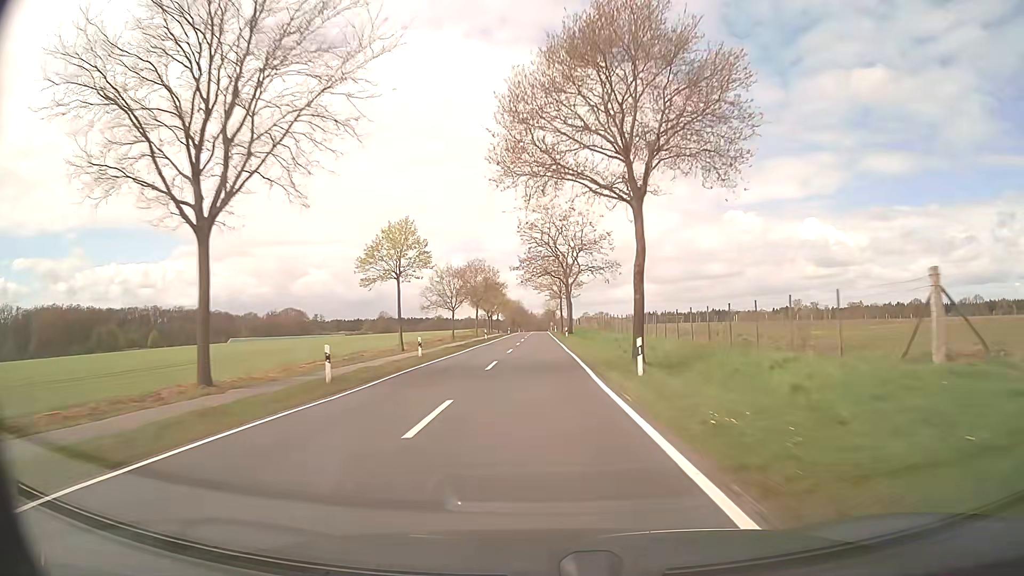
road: secondary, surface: asphalt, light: Day
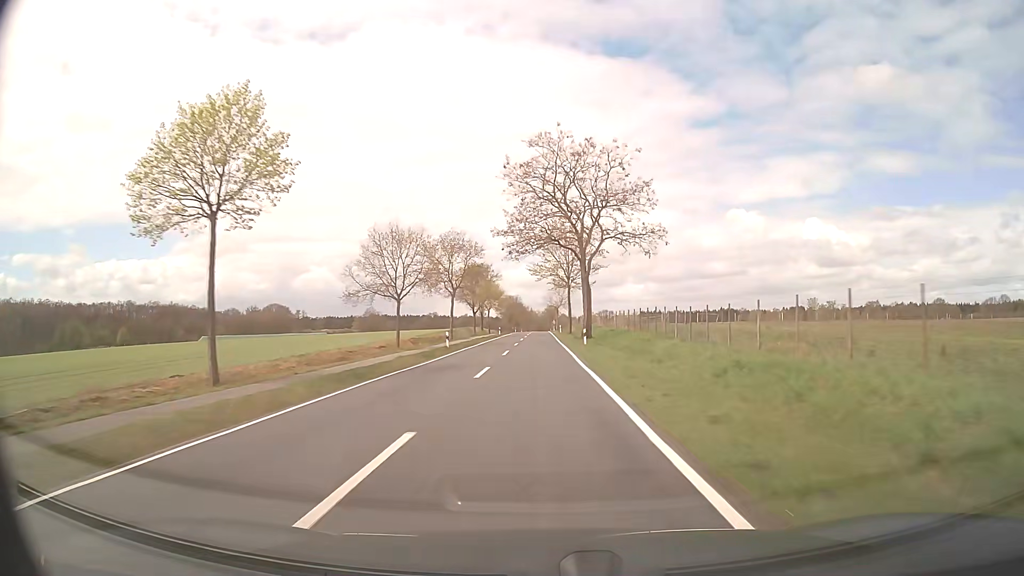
(0.0, +28.1) m; 0°
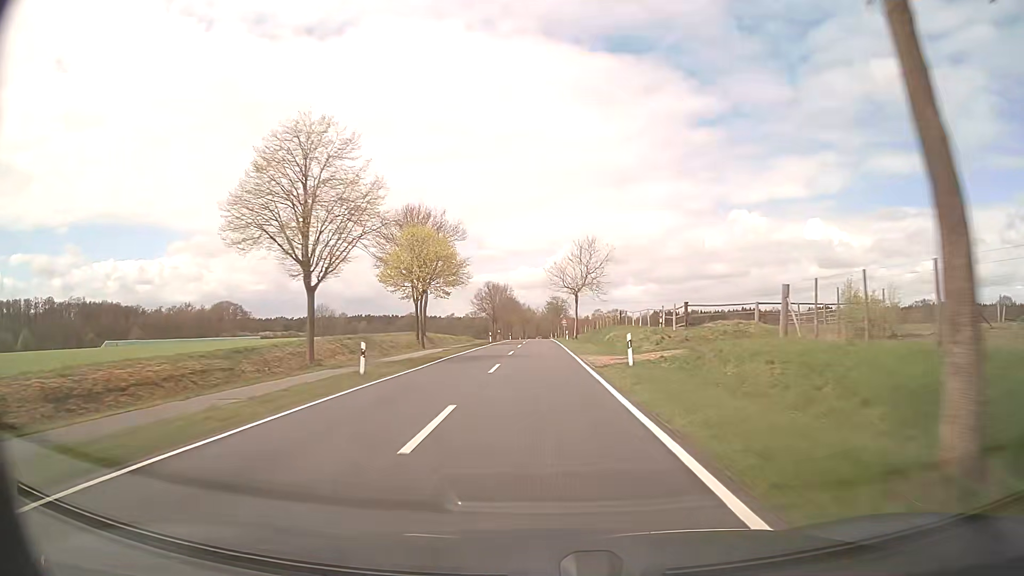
(-0.2, +70.5) m; 0°
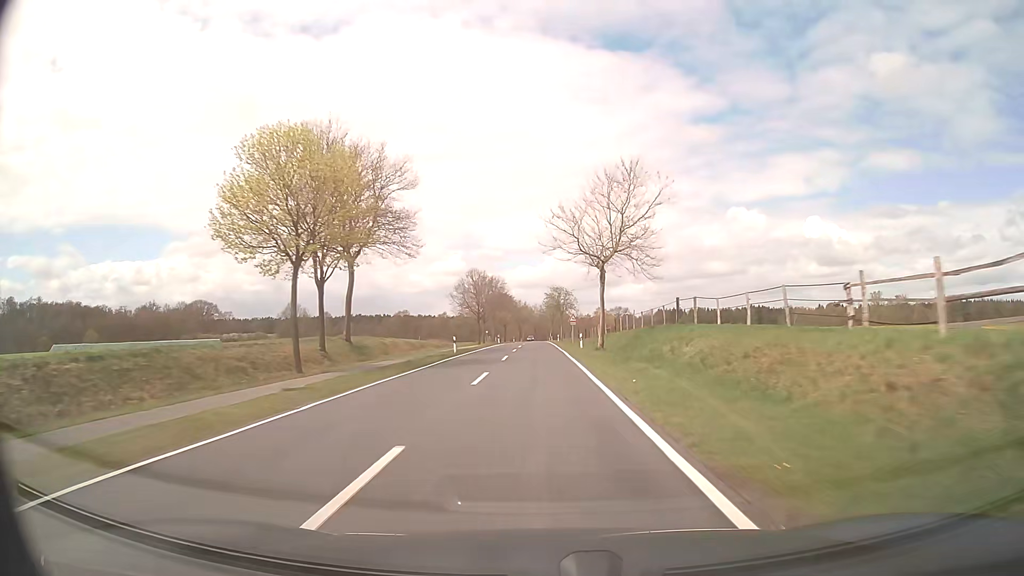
(+0.1, +28.0) m; 0°
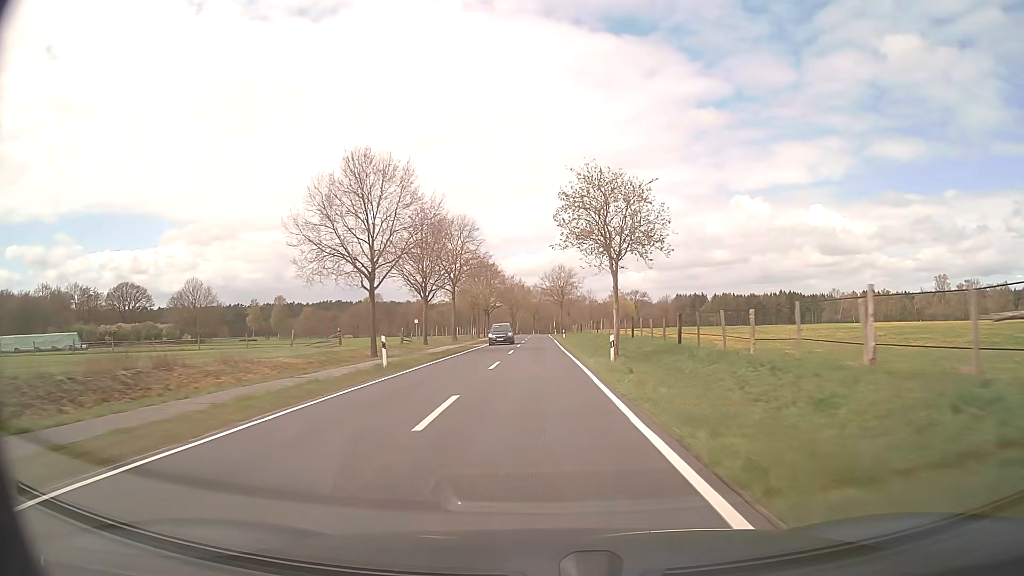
(-0.2, +68.0) m; 0°
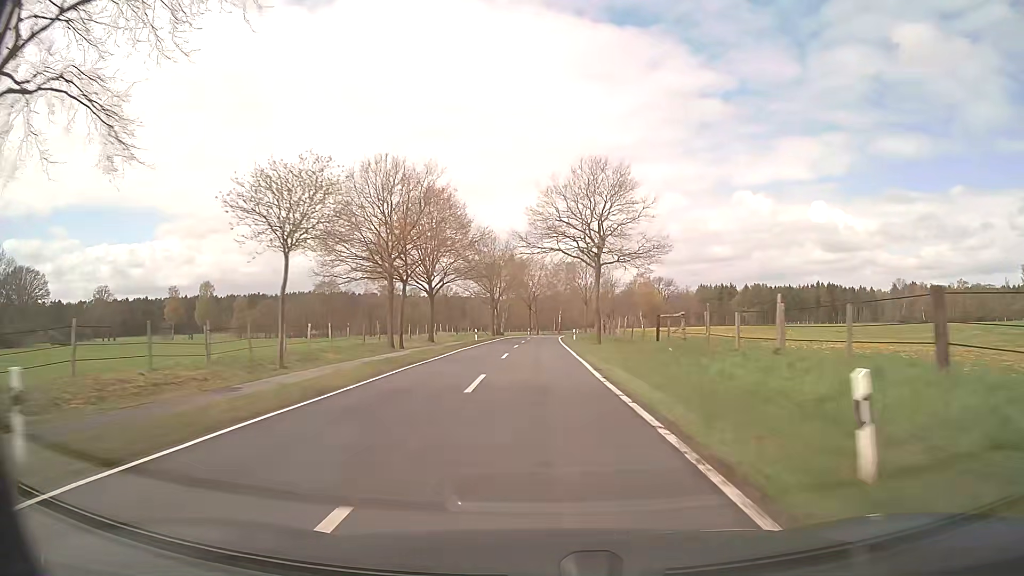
(-0.4, +69.1) m; 0°
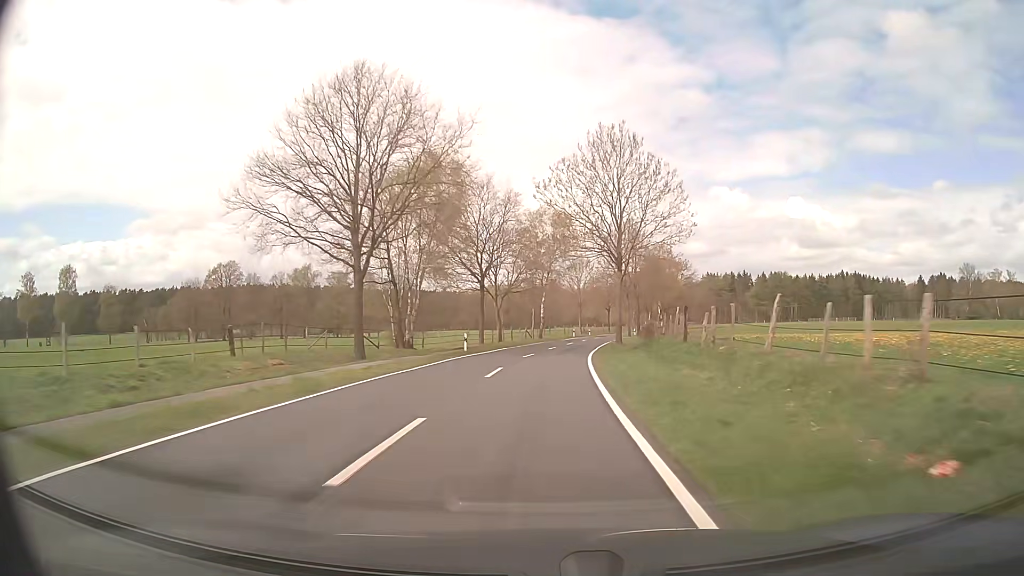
(+0.7, +67.8) m; +2°
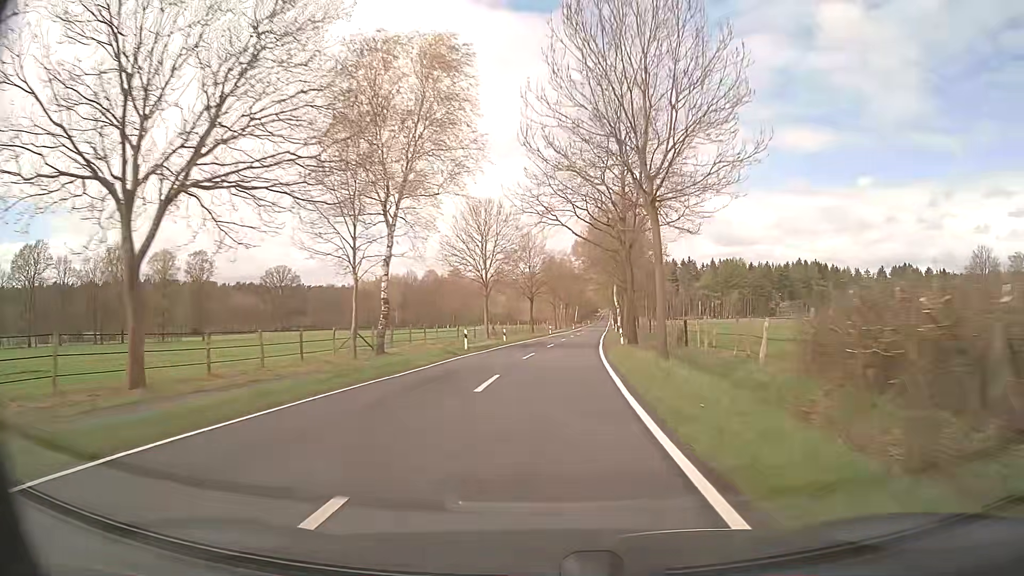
(+3.5, +53.0) m; +8°
(0, +10) (0, +20) (+1, +30) (+2, +40) (+3, +50) (+4, +60) (+5, +70) (+6, +80) (+7, +90) (+8, +100) m
